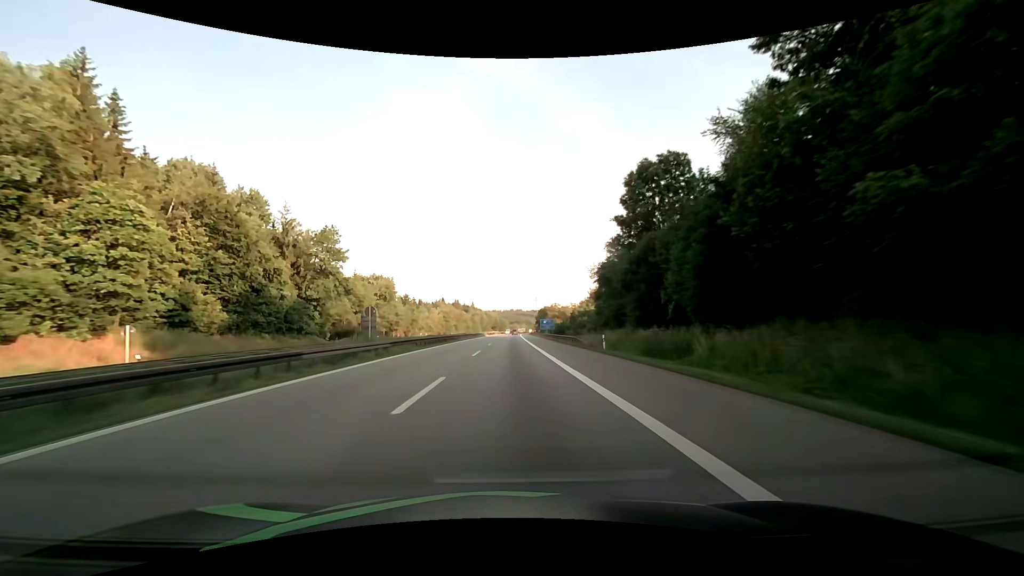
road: motorway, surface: asphalt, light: Day
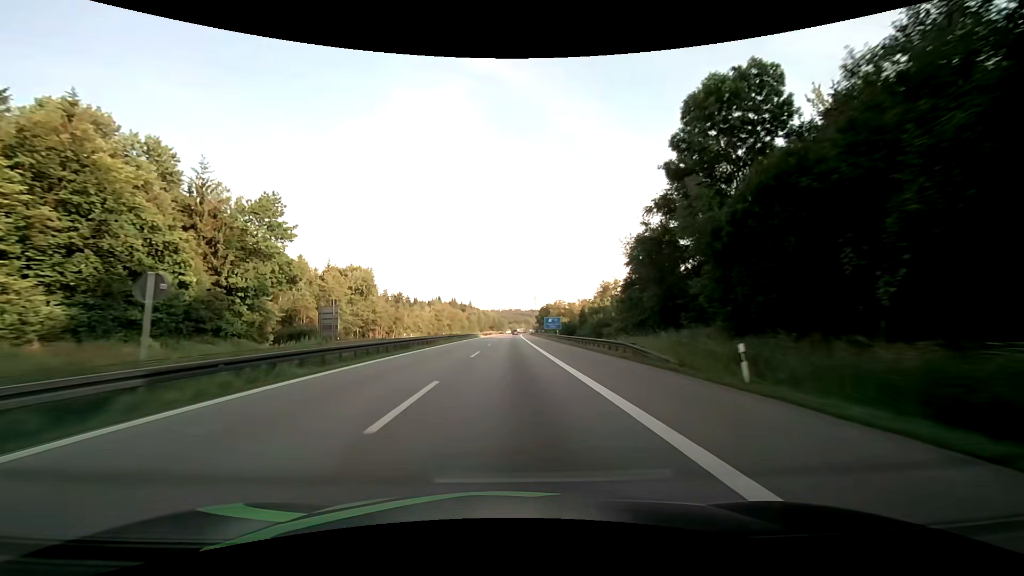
(0.0, +19.1) m; 0°
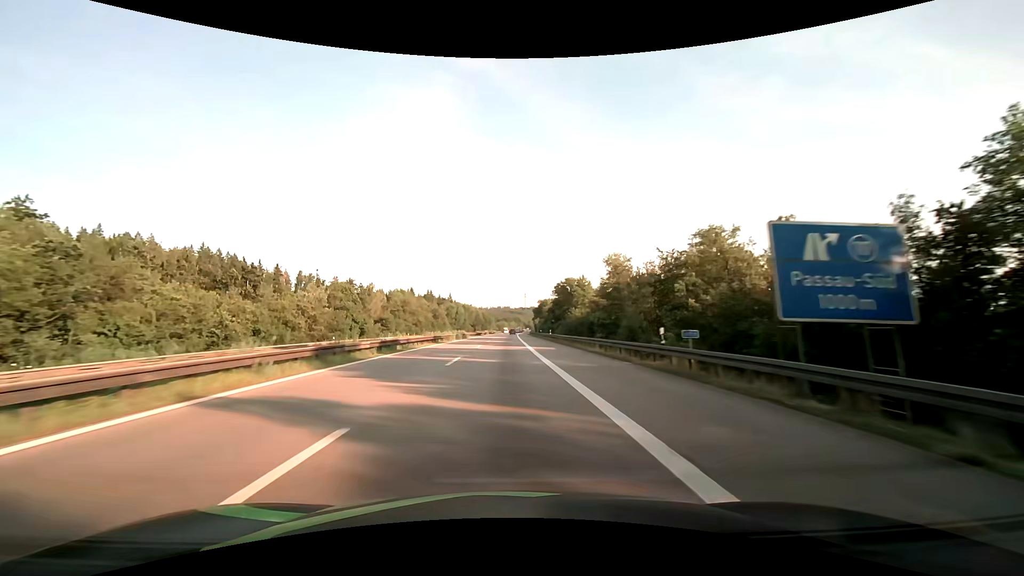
(+1.1, +95.4) m; +1°
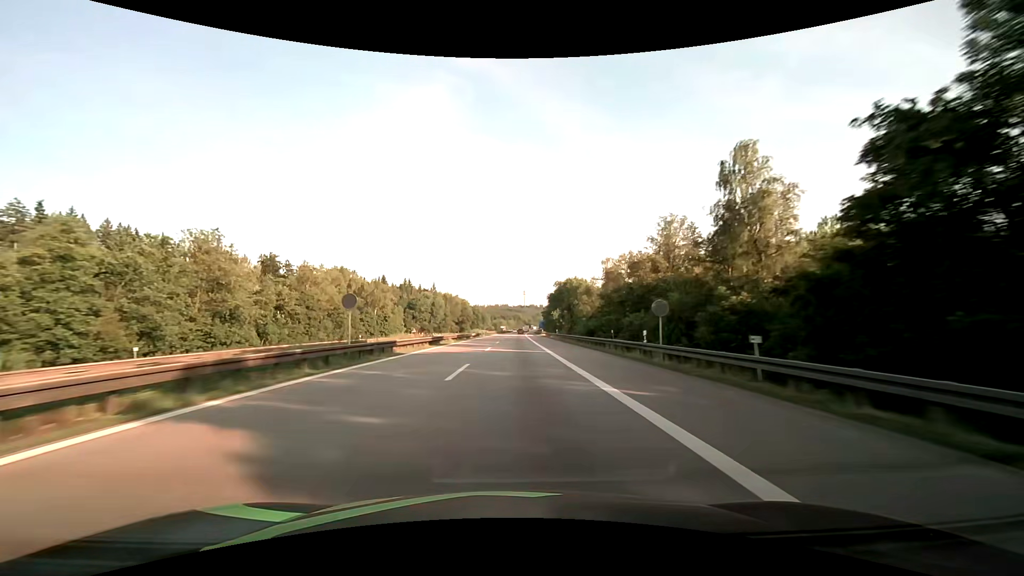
(-0.1, +95.3) m; 0°
(0, +10) (0, +20) (0, +30) (0, +40) (+1, +50) (+1, +60) (+1, +70) (+1, +80) (+2, +90) (+2, +100) m
